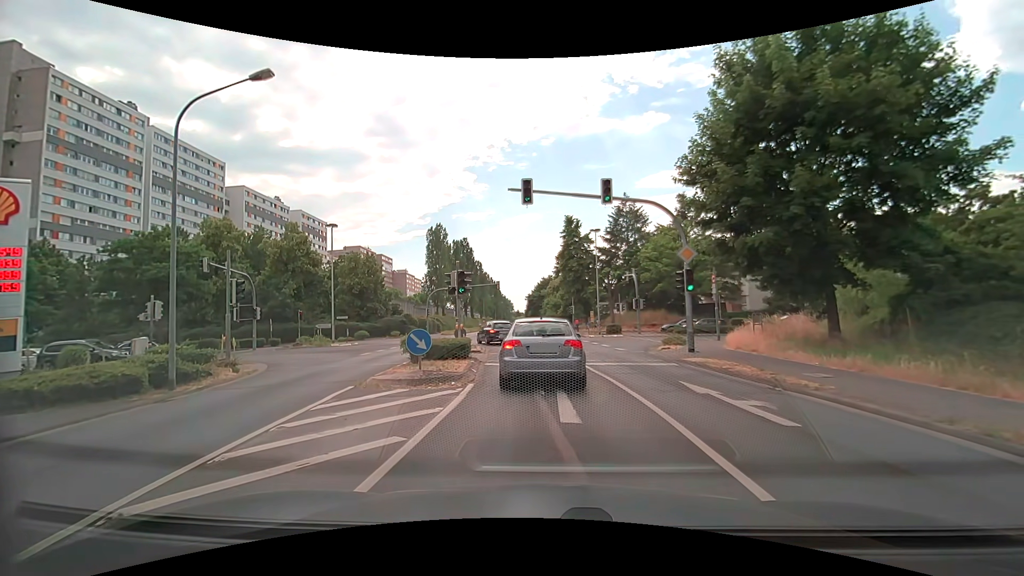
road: secondary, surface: asphalt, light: Day
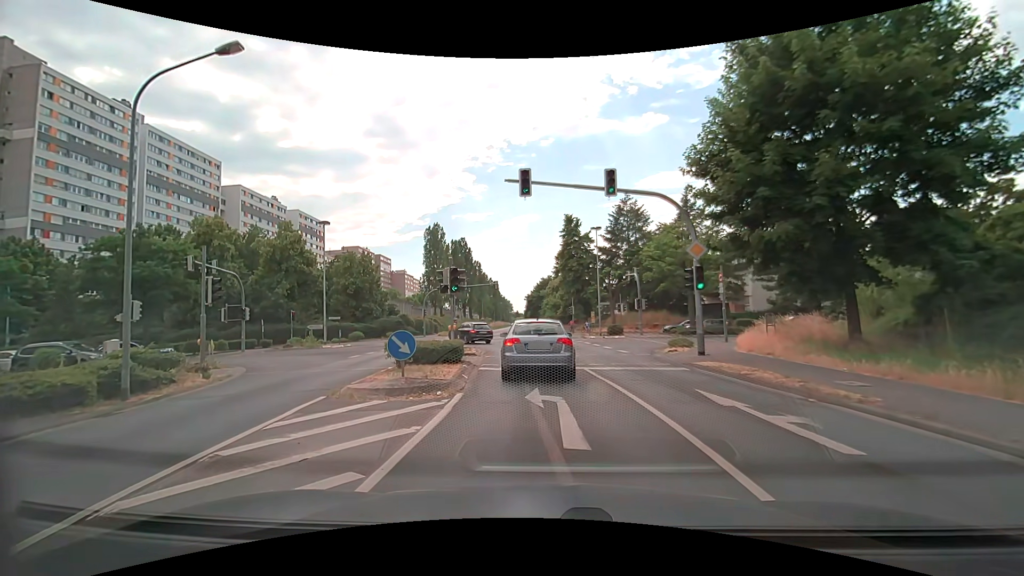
(0.0, +1.4) m; 0°
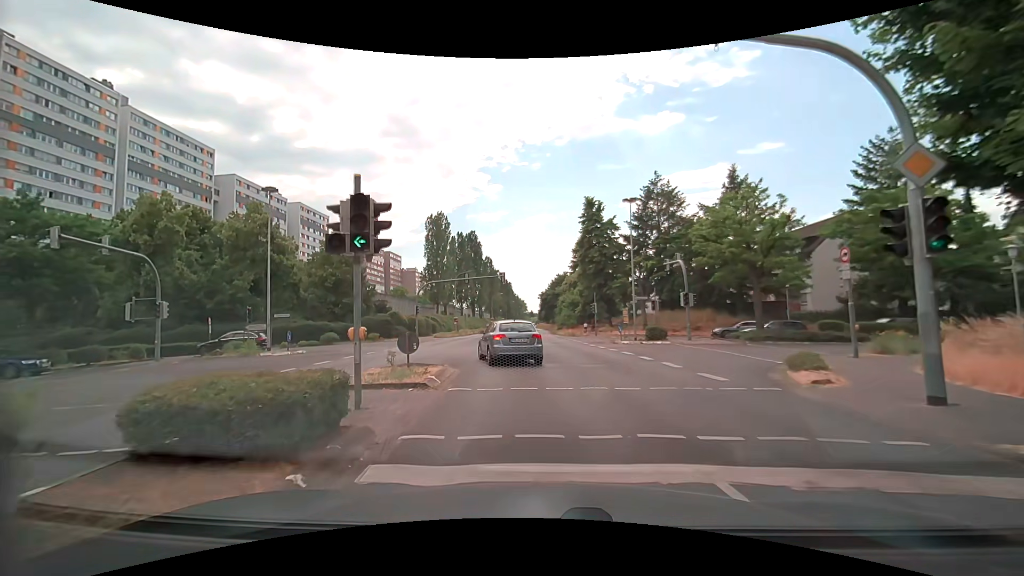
(0.0, +10.5) m; -3°
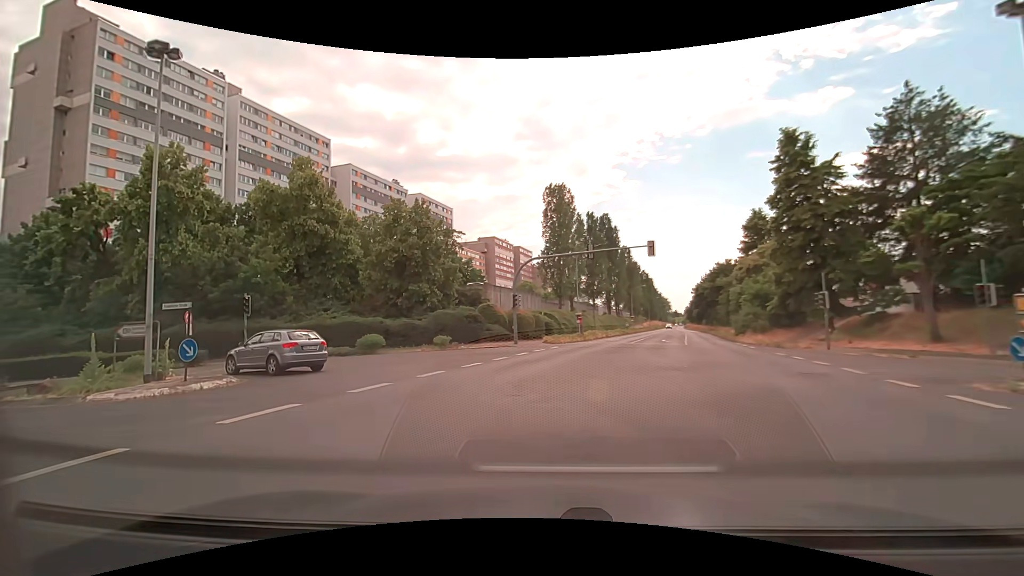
(-1.1, +18.7) m; -14°
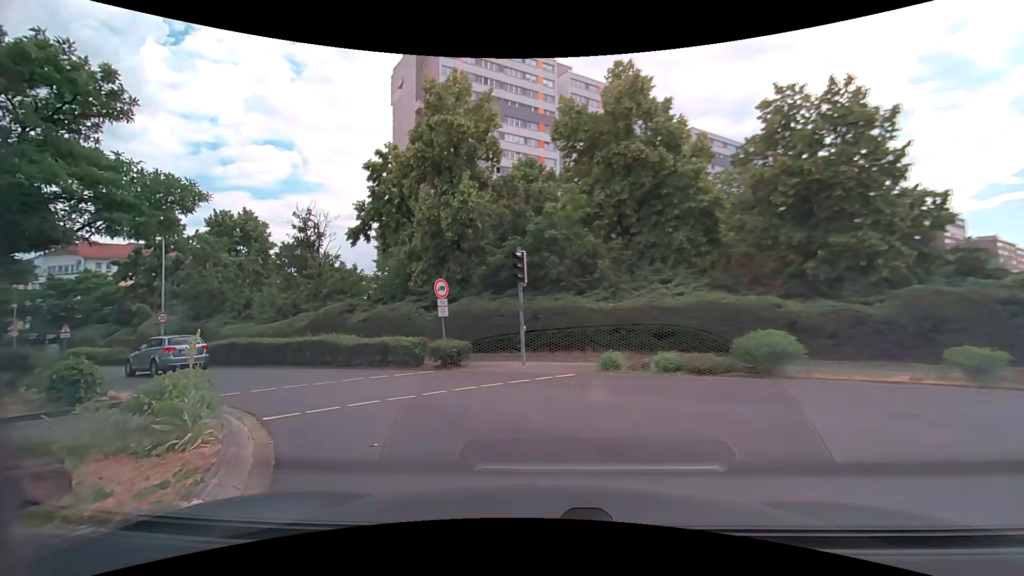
(-4.7, +14.1) m; -38°
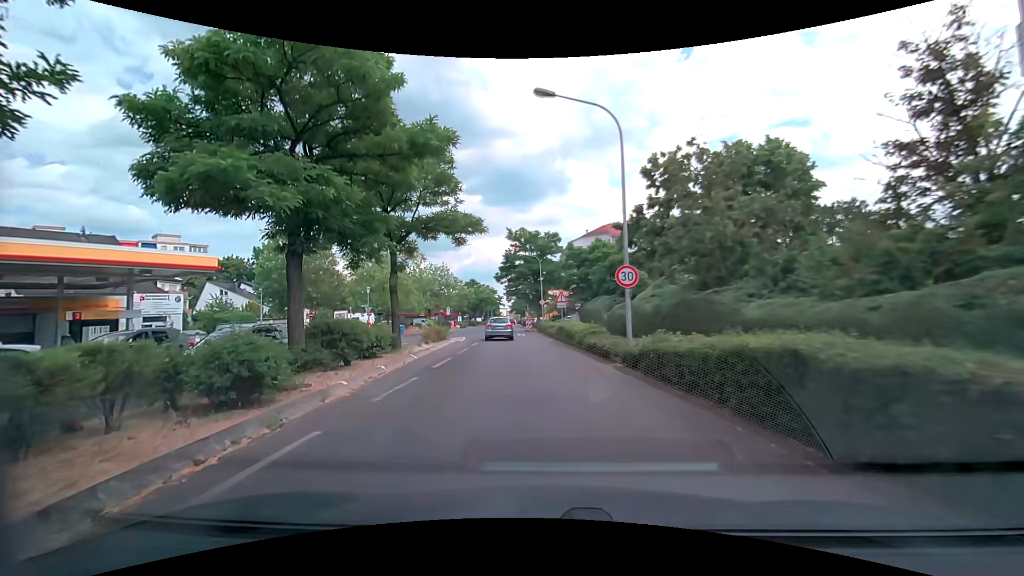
(-9.0, +16.2) m; -56°
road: tertiary
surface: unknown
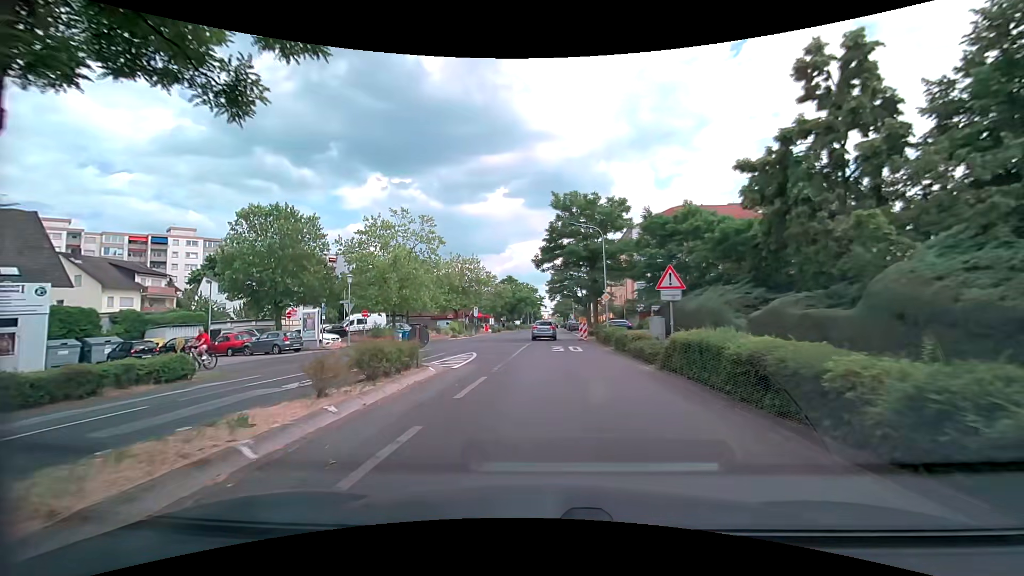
(-1.2, +16.3) m; -5°
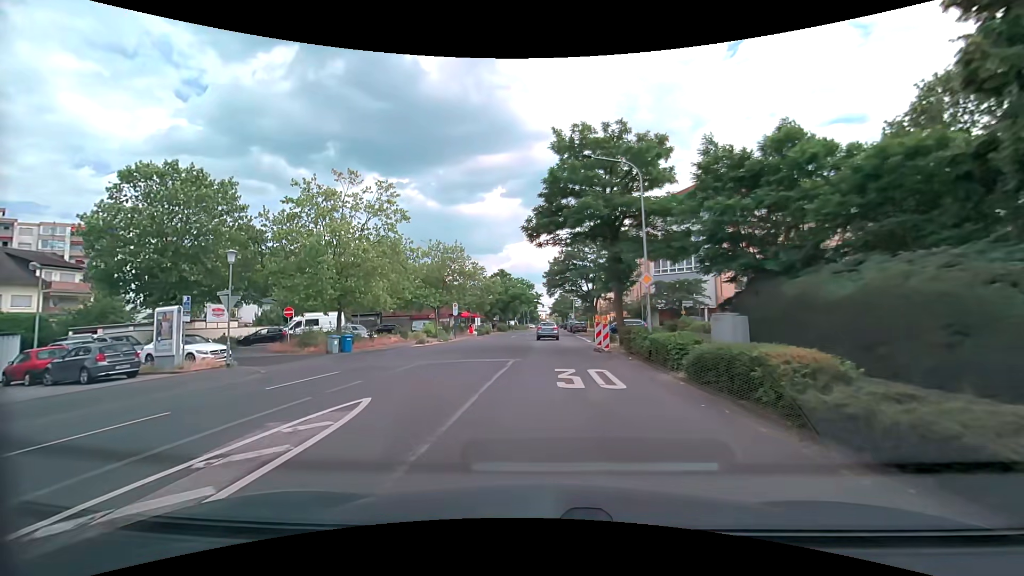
(+0.1, +12.8) m; +1°
(0, +10) (0, +20) (0, +30) (0, +40) (+1, +50) (+1, +60) (+1, +70) (+1, +80) (+1, +90) (+1, +100) m
